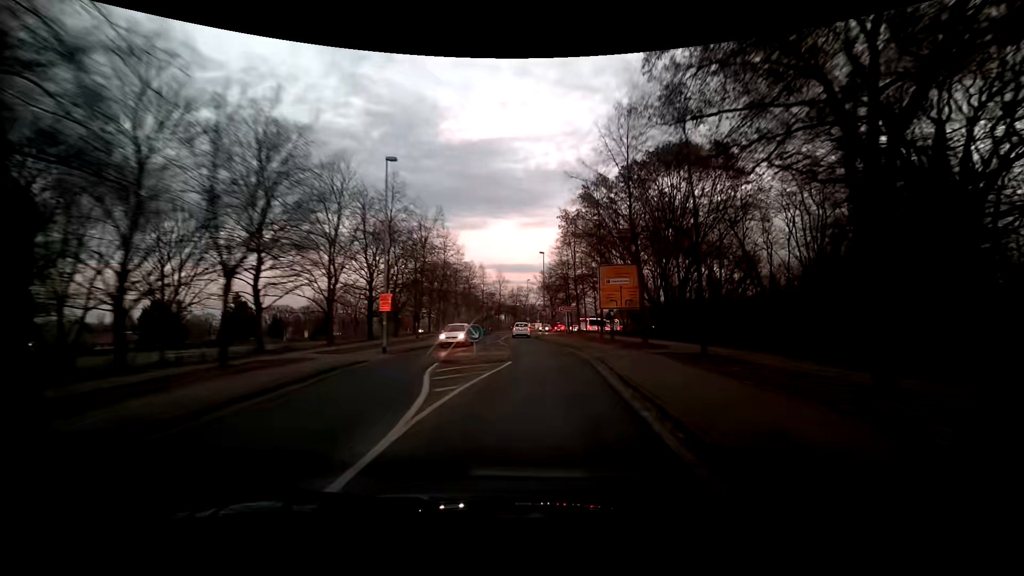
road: residential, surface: asphalt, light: Dusk
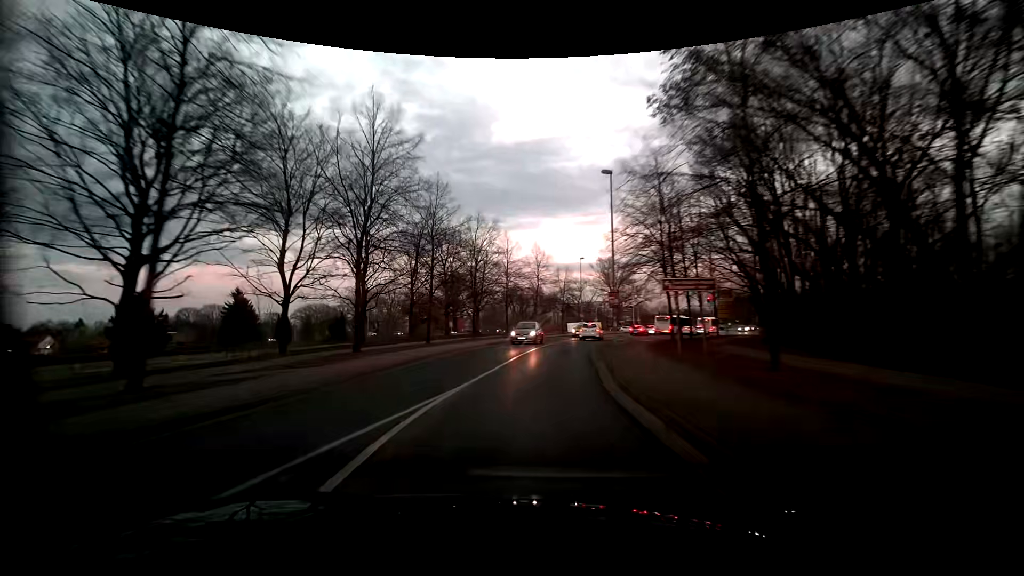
(+0.3, +31.3) m; -5°
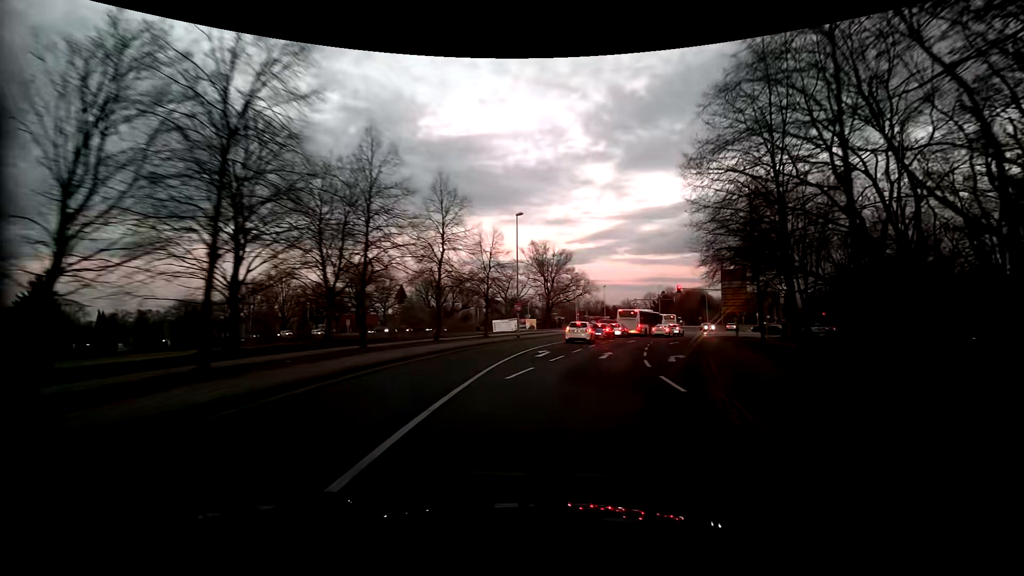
(+1.1, +26.4) m; +9°
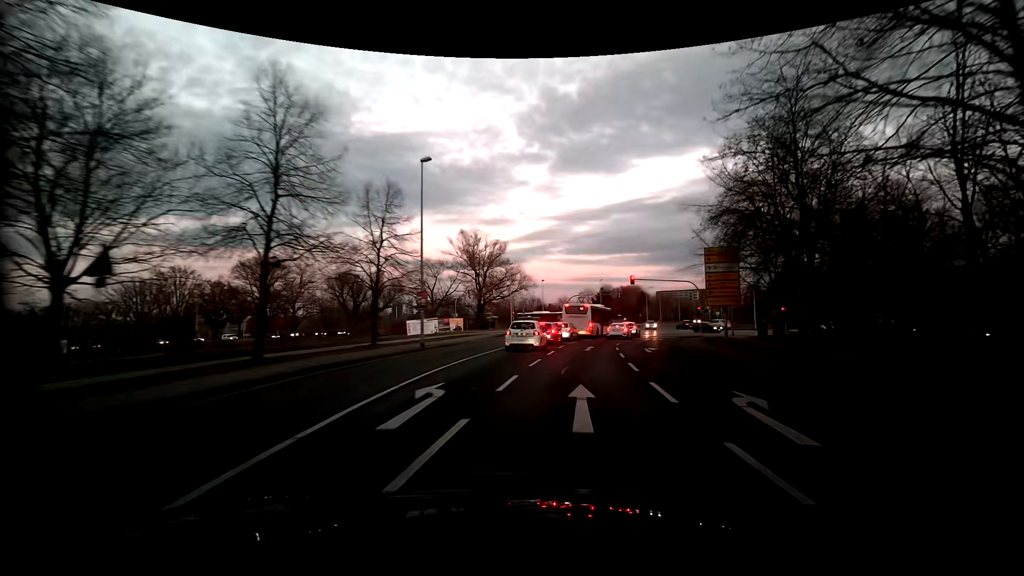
(+0.7, +13.5) m; +7°
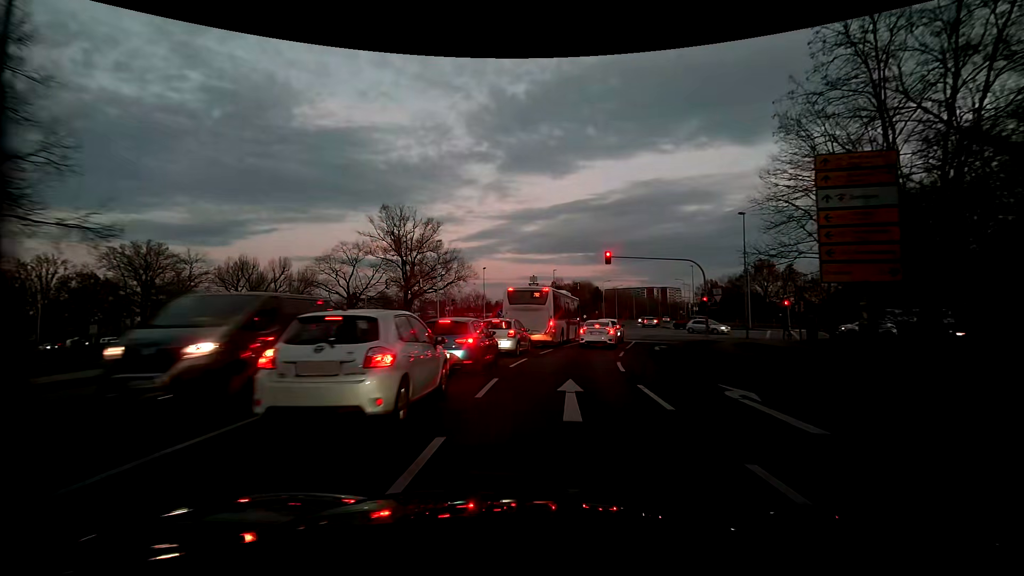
(+0.8, +18.8) m; +5°
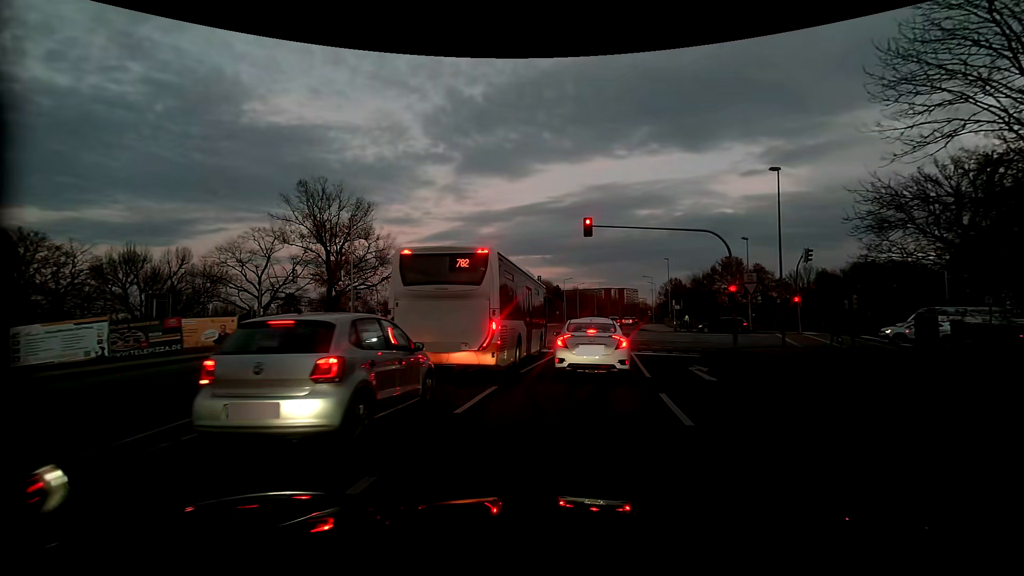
(+0.5, +13.0) m; +4°
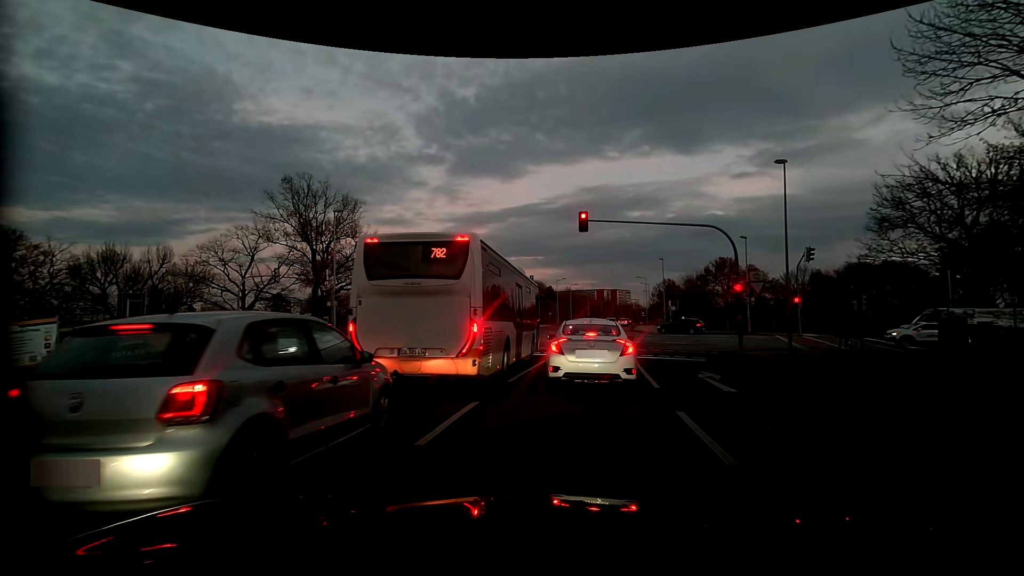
(0.0, +1.7) m; 0°
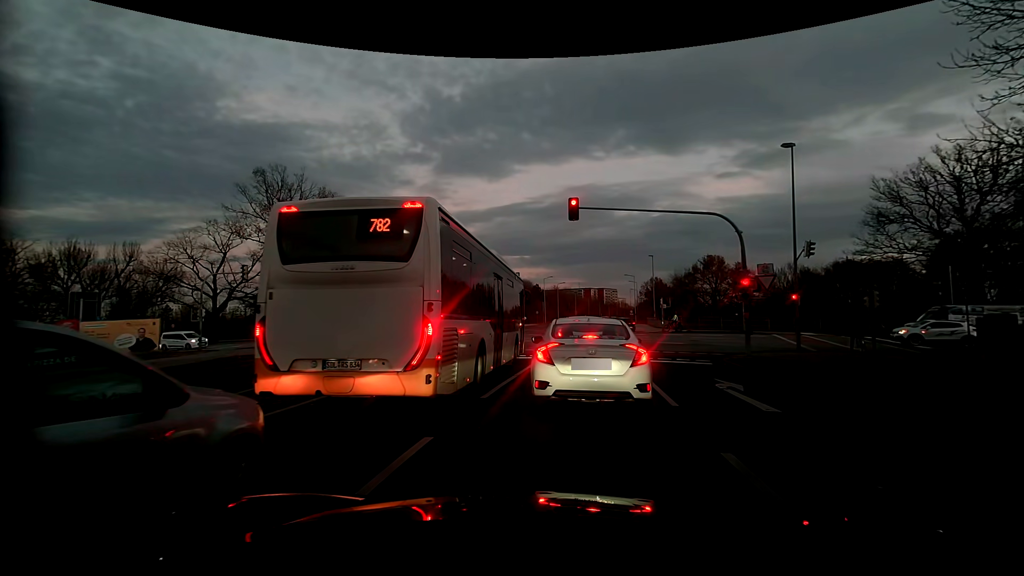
(+0.1, +2.4) m; +3°
(0, +10) (+1, +20) (+3, +30) (+4, +40) (+5, +50) (+7, +60) (+8, +69) (+10, +79) (+12, +89) (+13, +99) m
